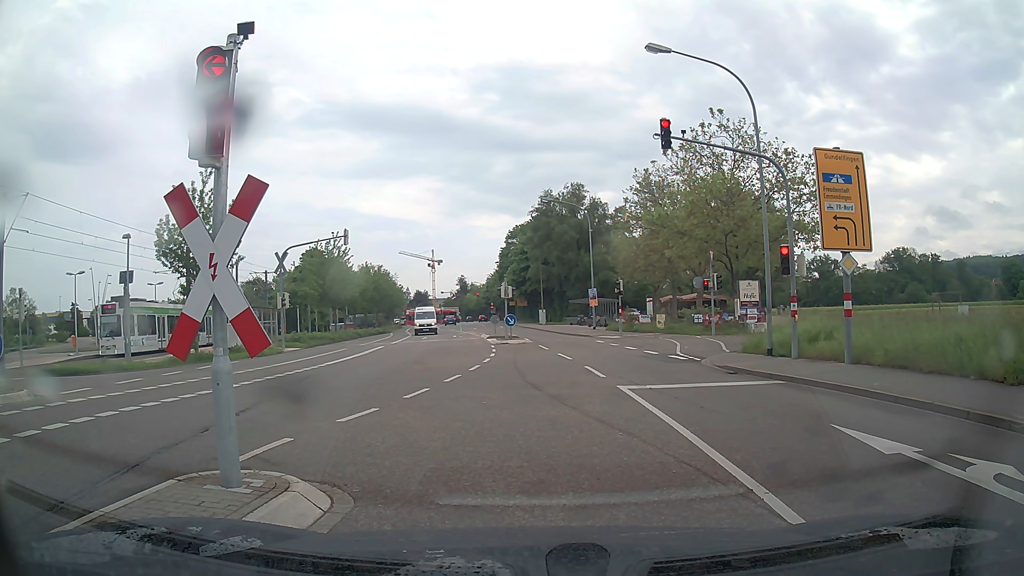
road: tertiary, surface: asphalt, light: Day
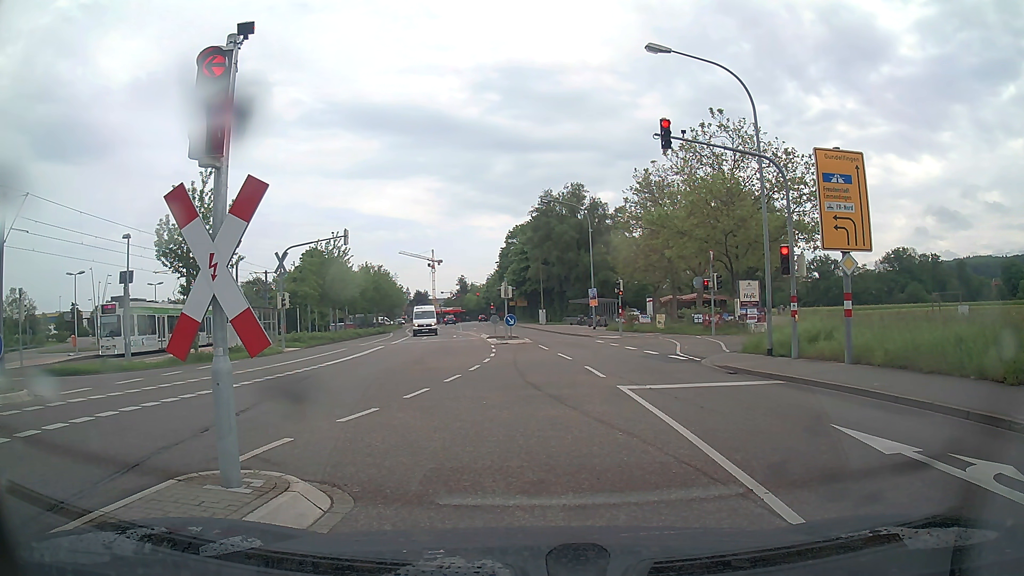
(0.0, 0.0) m; 0°
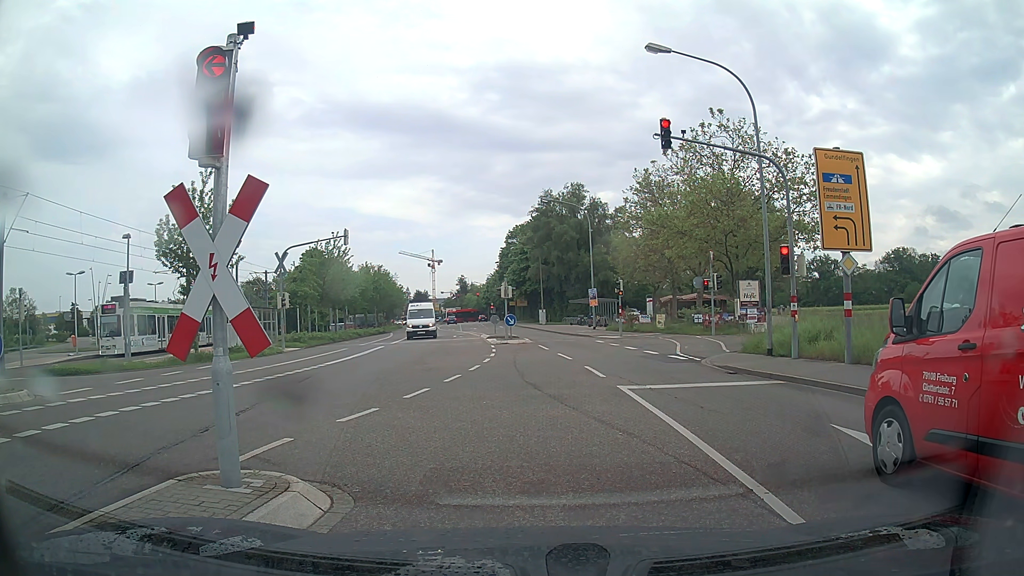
(0.0, 0.0) m; 0°
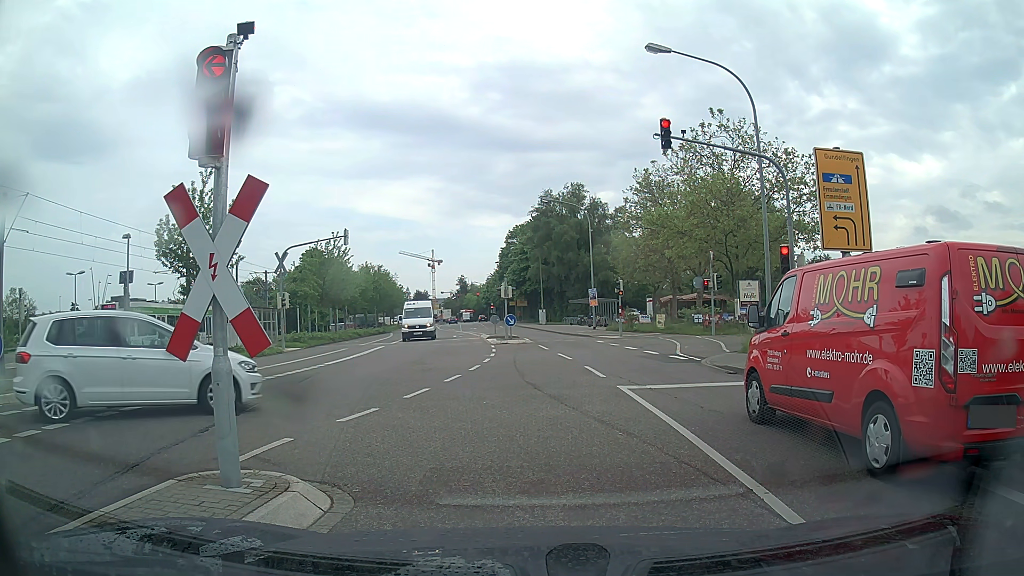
(0.0, 0.0) m; 0°
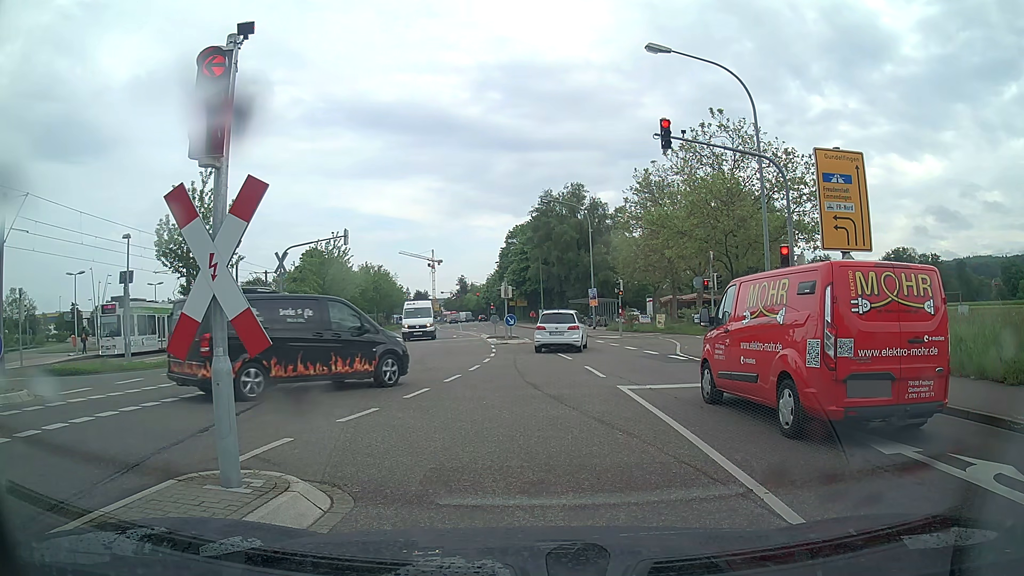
(0.0, 0.0) m; 0°
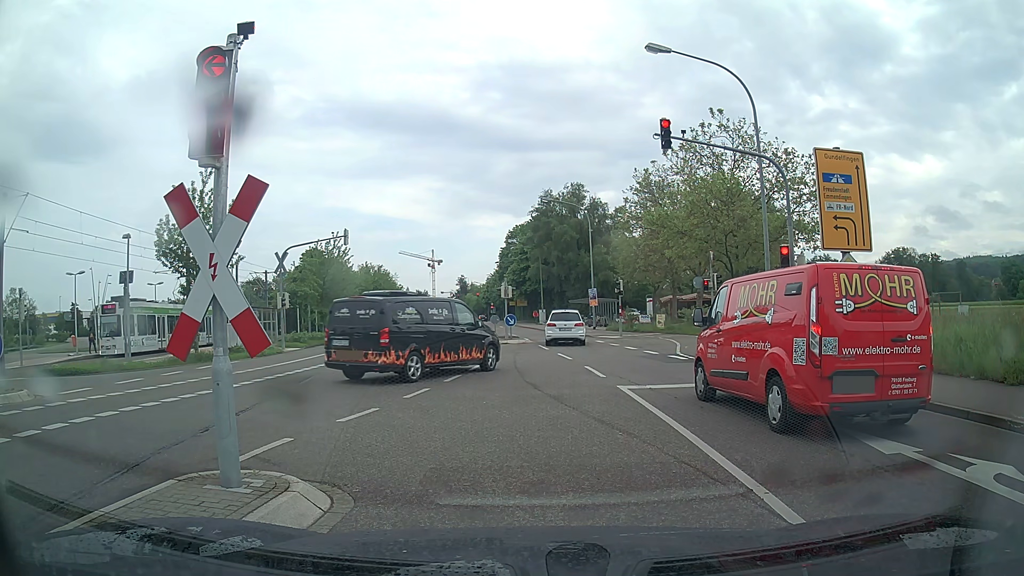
(0.0, 0.0) m; 0°
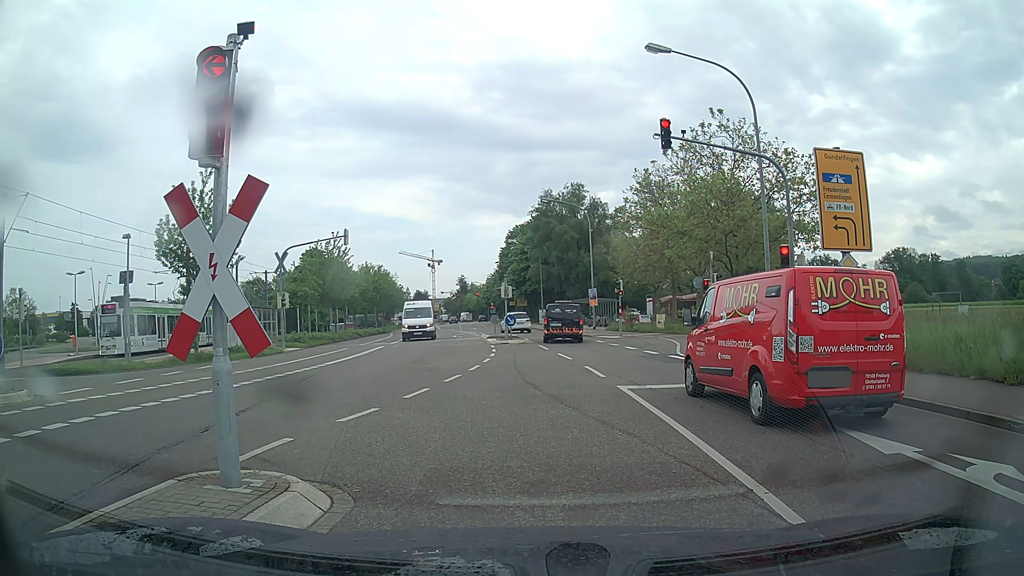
(0.0, 0.0) m; 0°
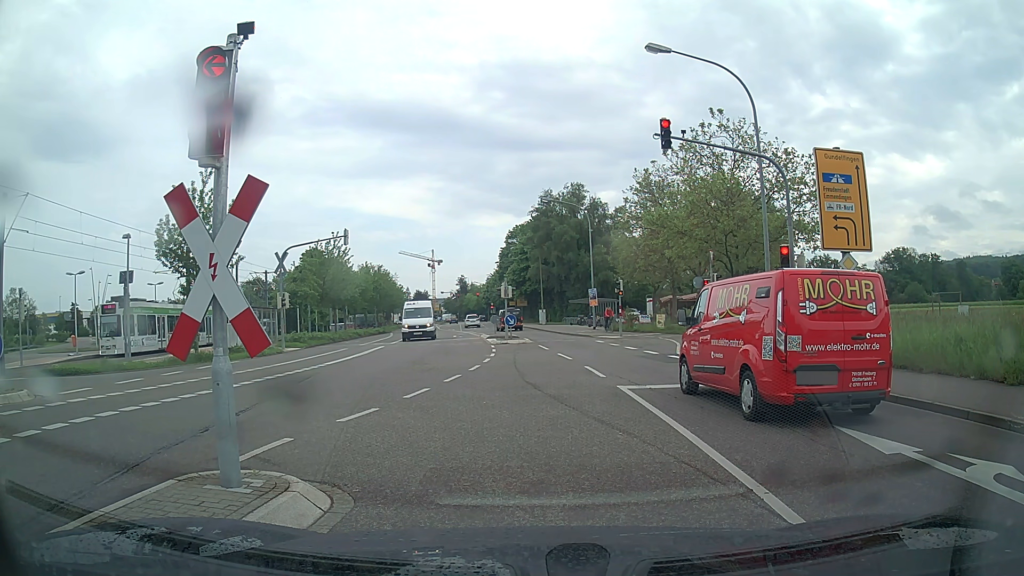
(0.0, 0.0) m; 0°
